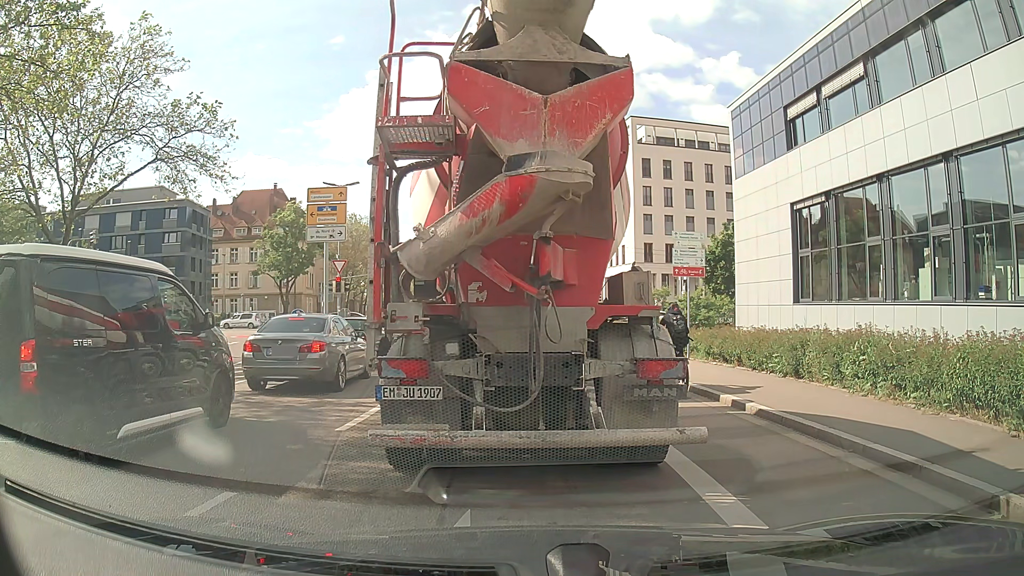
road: tertiary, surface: asphalt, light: Day
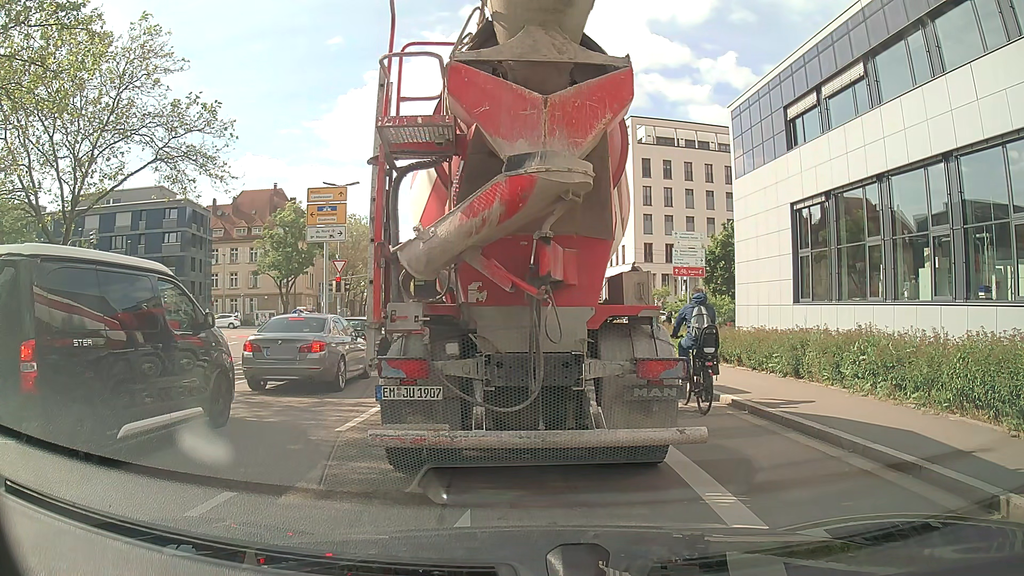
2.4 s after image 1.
(0.0, 0.0) m; 0°
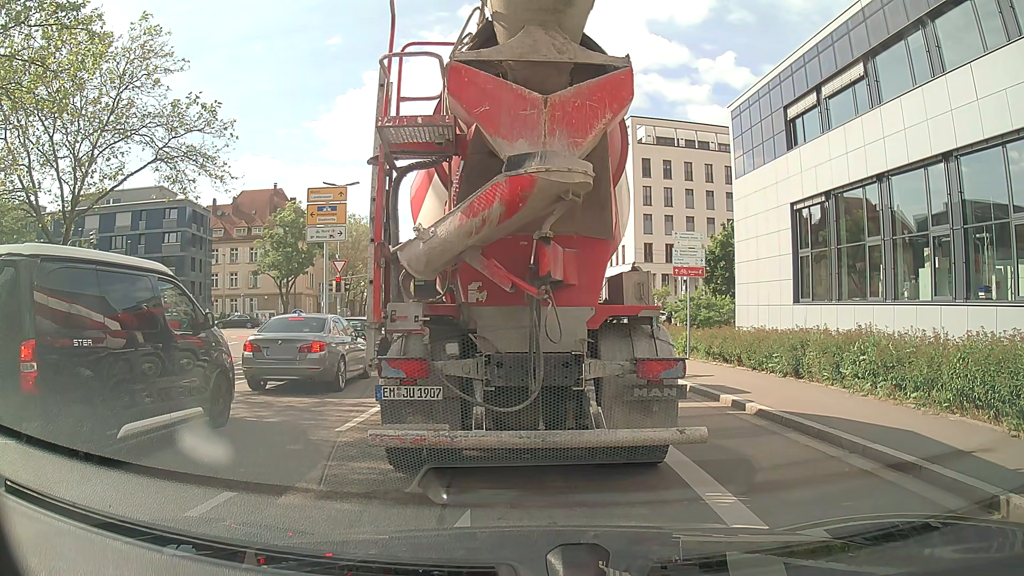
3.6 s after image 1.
(0.0, 0.0) m; 0°
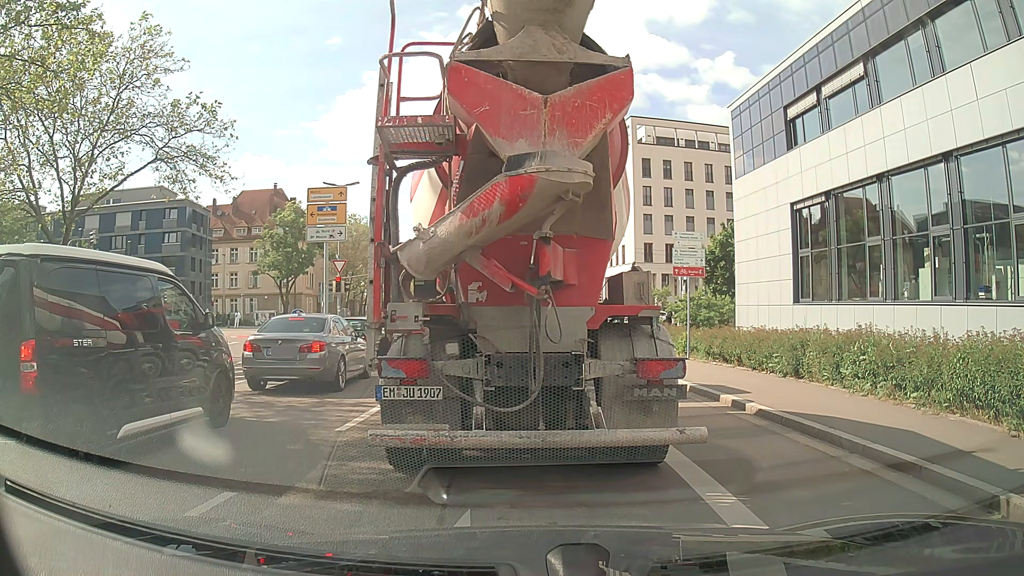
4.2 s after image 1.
(0.0, 0.0) m; 0°
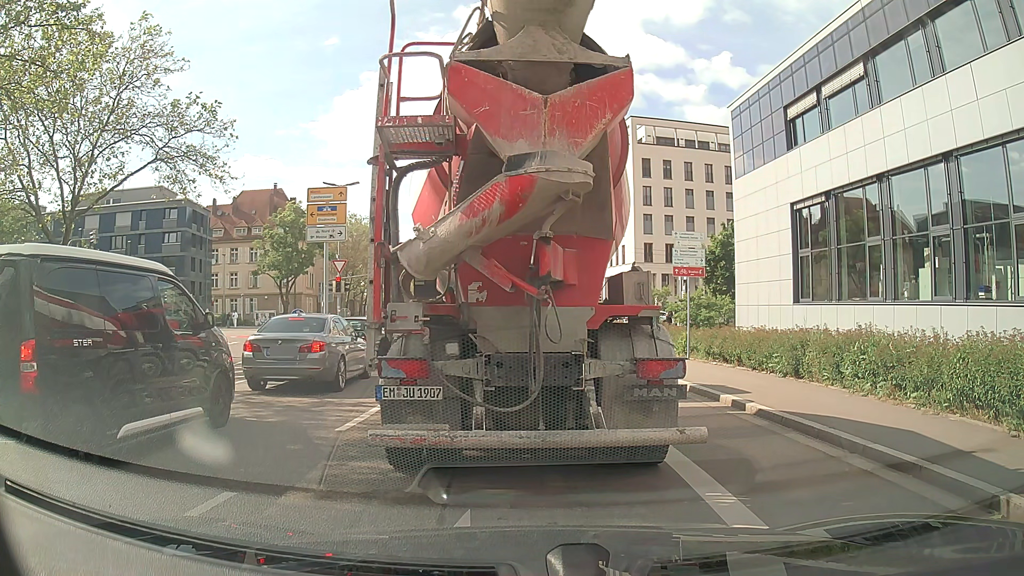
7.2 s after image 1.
(0.0, 0.0) m; 0°
